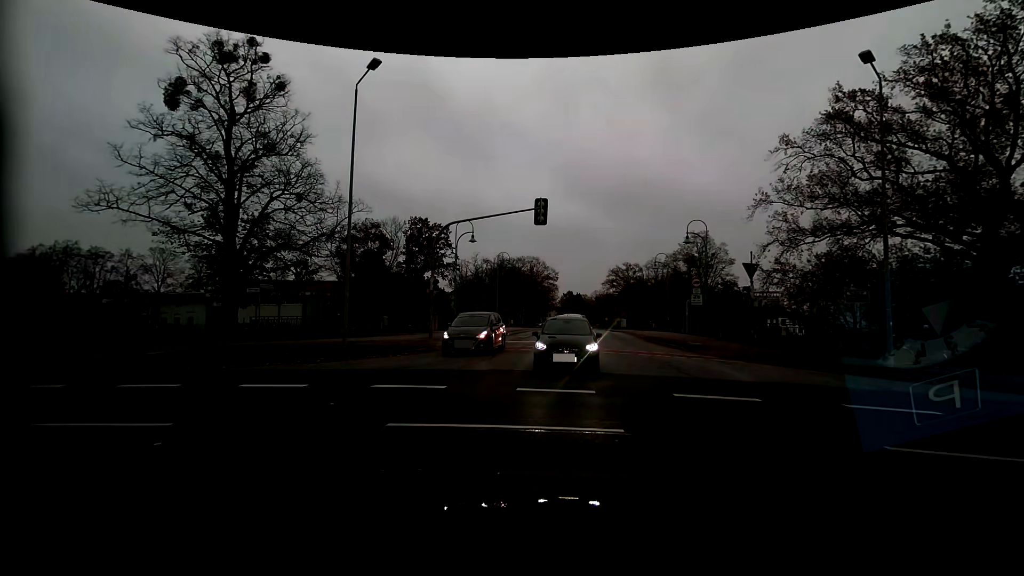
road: residential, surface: asphalt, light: Day
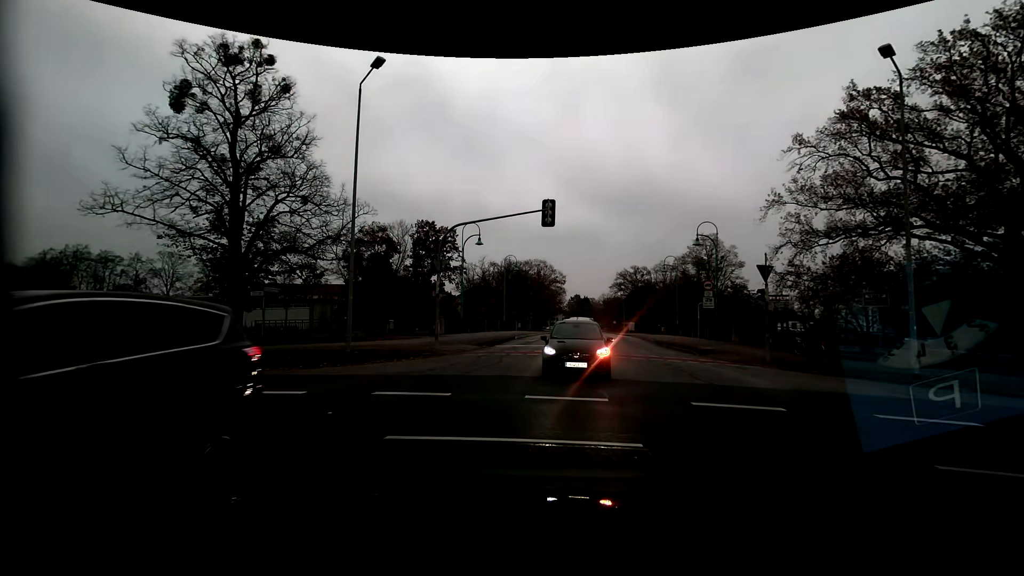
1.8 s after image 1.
(0.0, +0.6) m; 0°
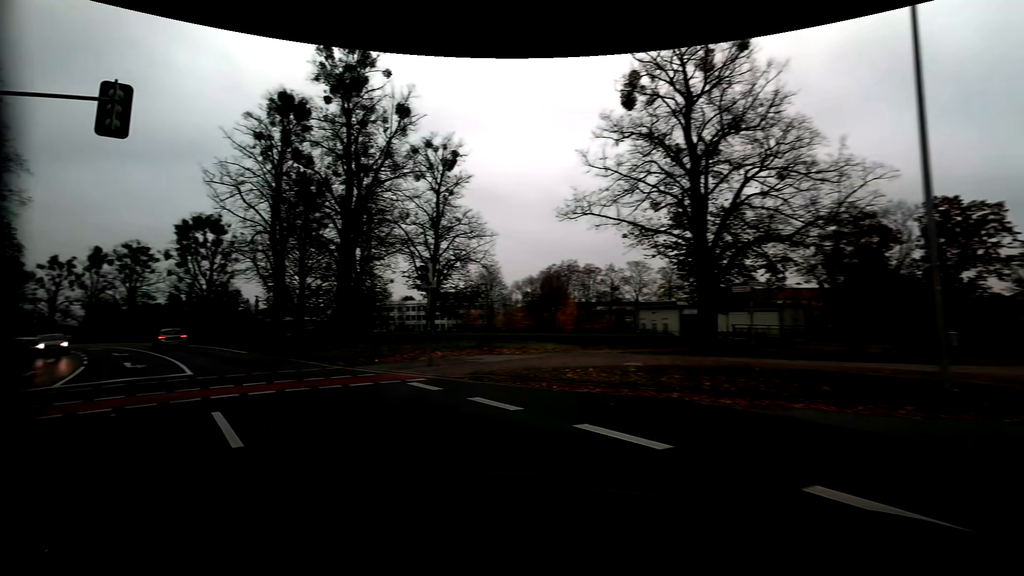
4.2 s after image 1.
(-3.3, +6.7) m; -51°
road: primary
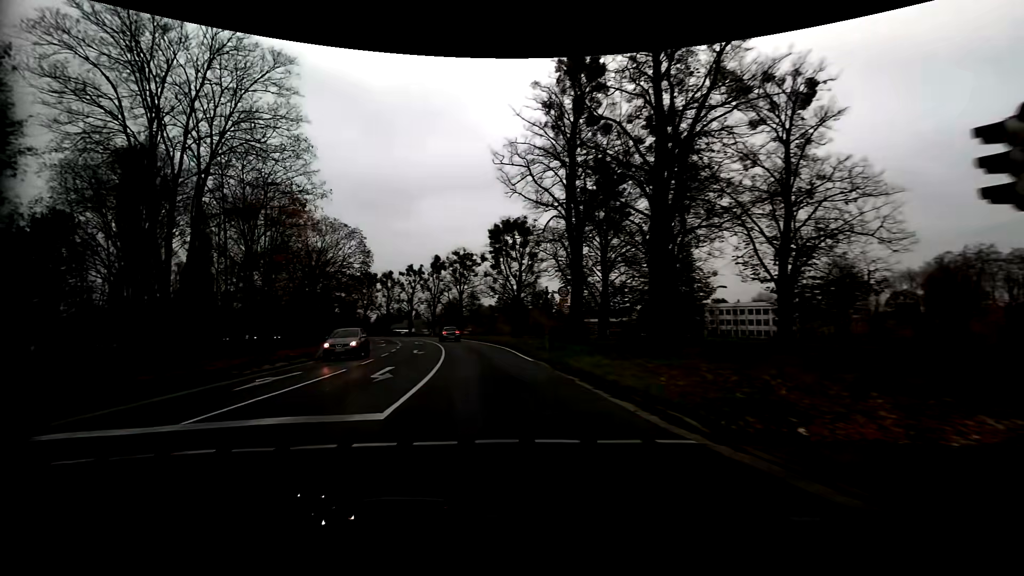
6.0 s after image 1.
(-3.5, +10.9) m; -33°
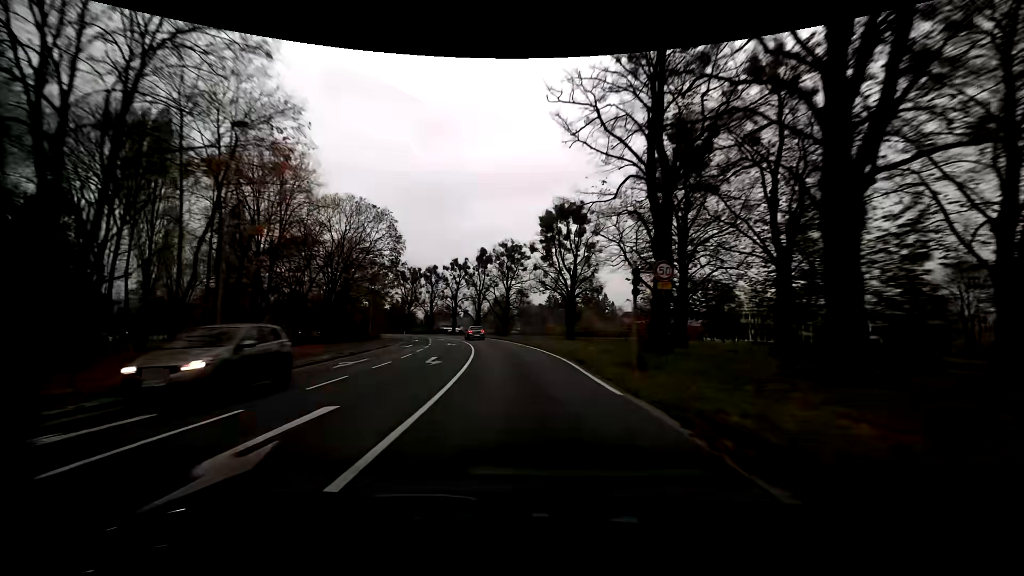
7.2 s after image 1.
(-0.6, +10.1) m; -5°
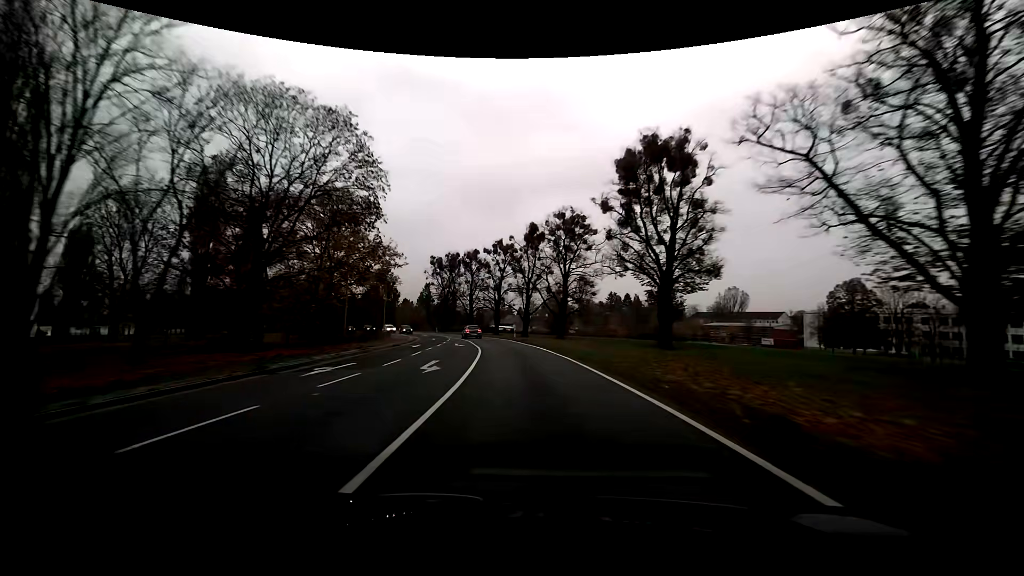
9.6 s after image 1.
(-1.3, +24.9) m; -6°
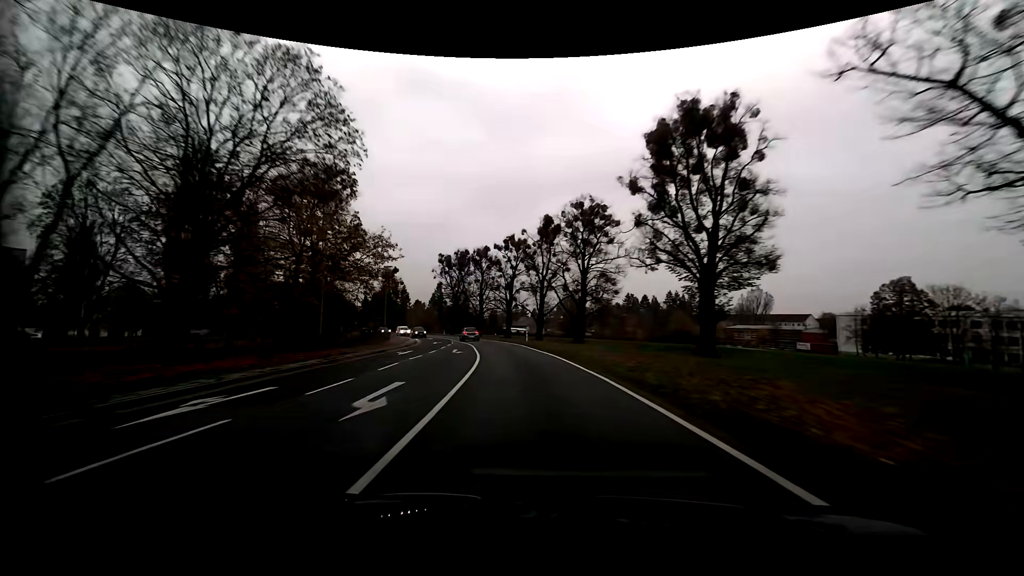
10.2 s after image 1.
(-0.1, +7.1) m; -2°
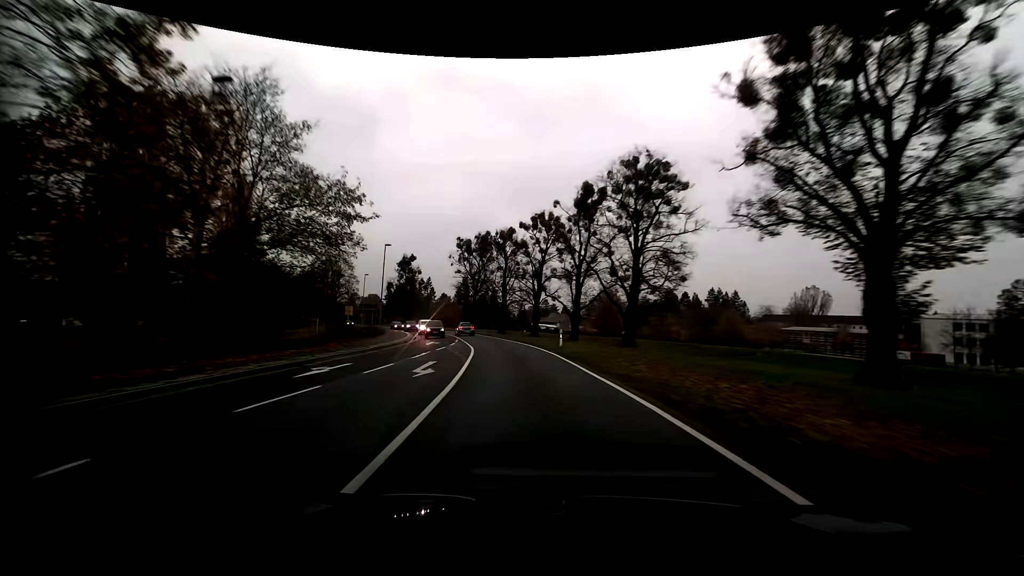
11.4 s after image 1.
(-0.5, +15.2) m; -3°
(0, +10) (-1, +20) (-2, +30) (-4, +40) (-6, +49) (-9, +59) (-12, +69) (-16, +78) (-20, +87) (-24, +96) m
